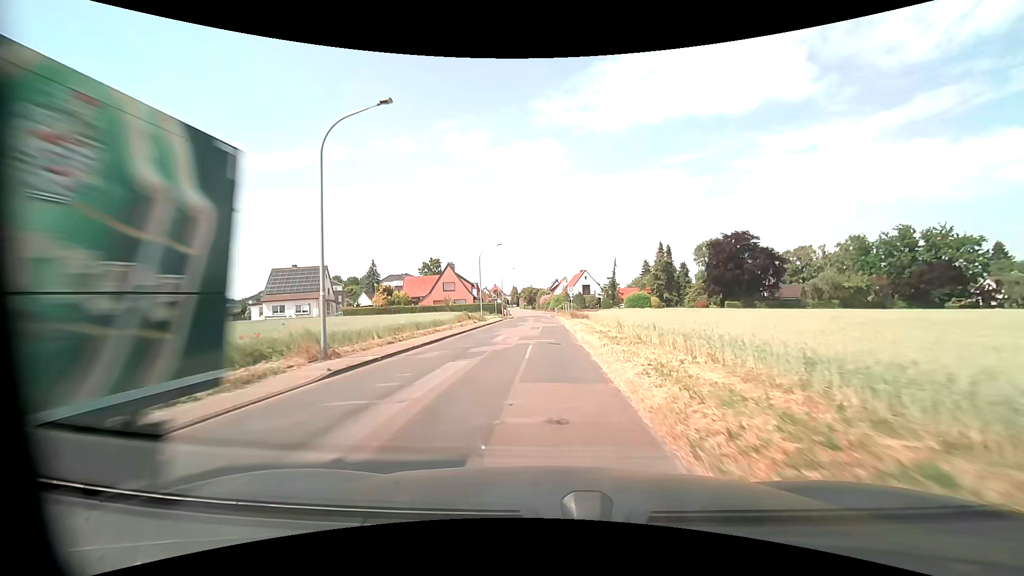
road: unclassified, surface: asphalt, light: Day
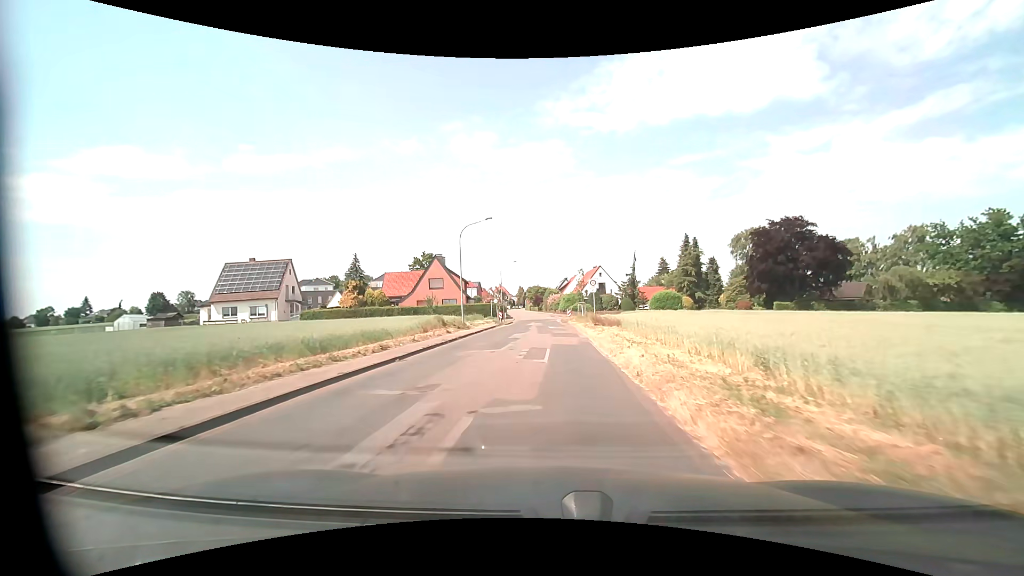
(-0.1, +15.4) m; 0°
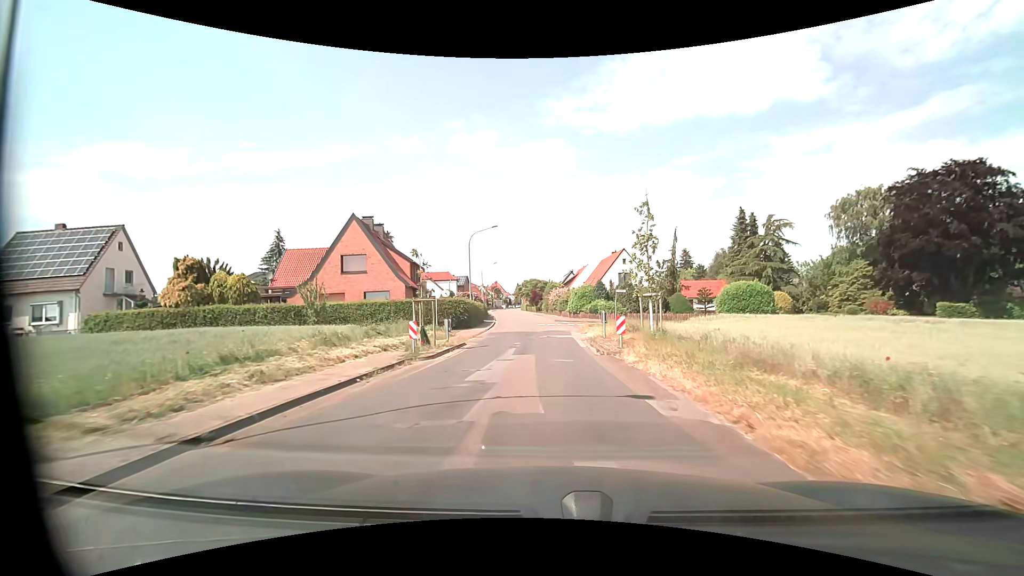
(-0.3, +29.5) m; 0°
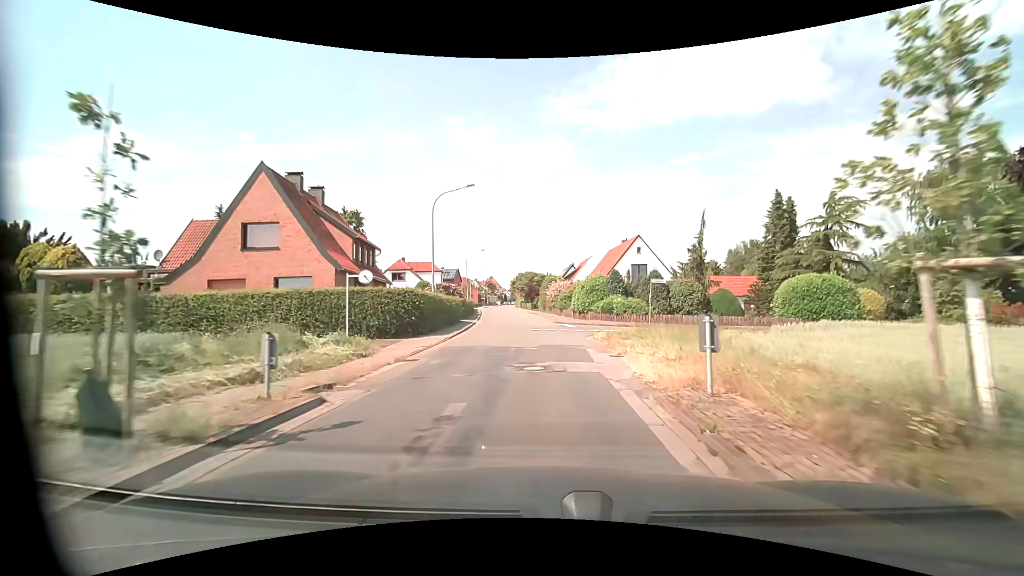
(0.0, +12.3) m; 0°
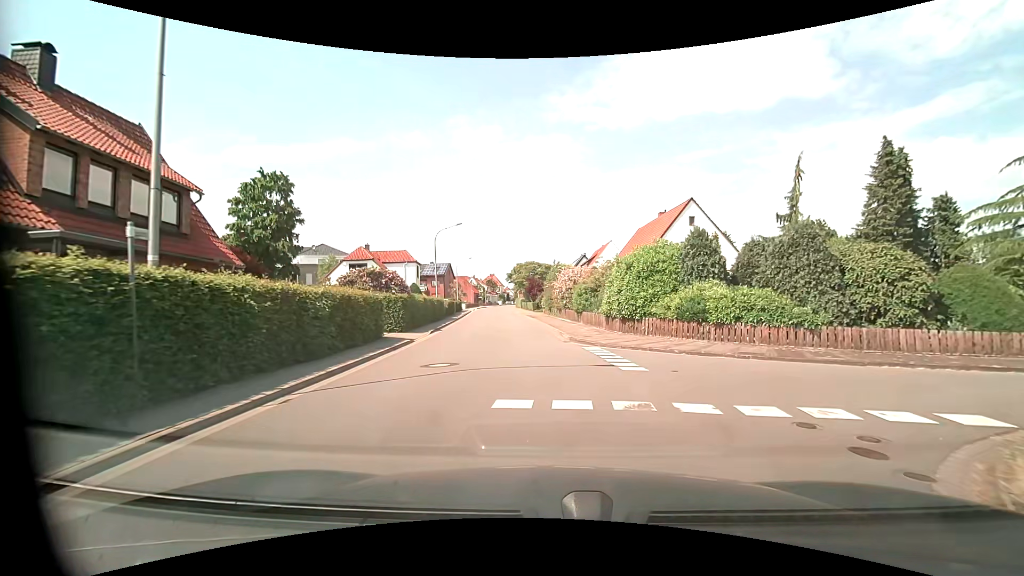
(0.0, +19.3) m; 0°
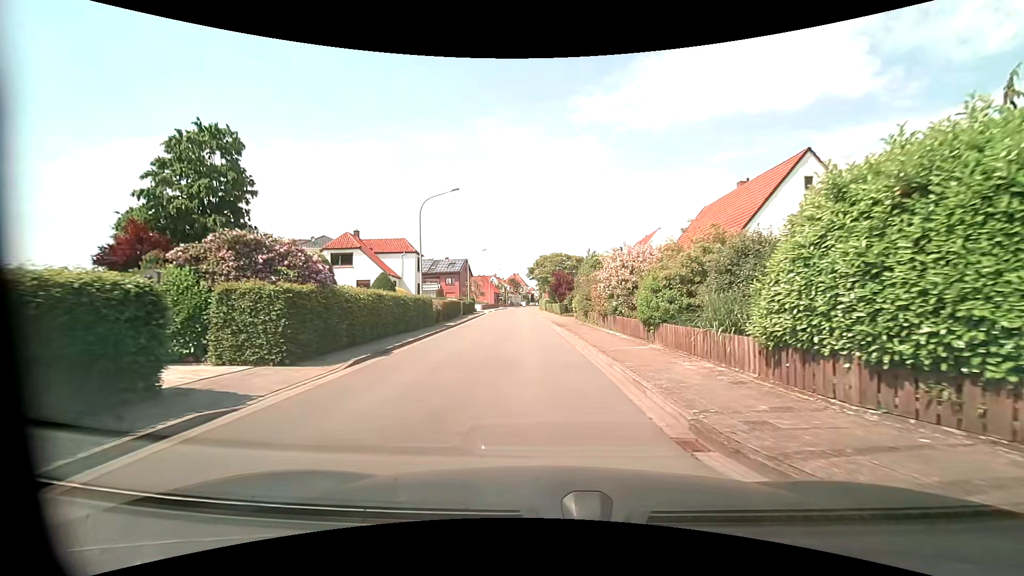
(-0.4, +13.1) m; -3°
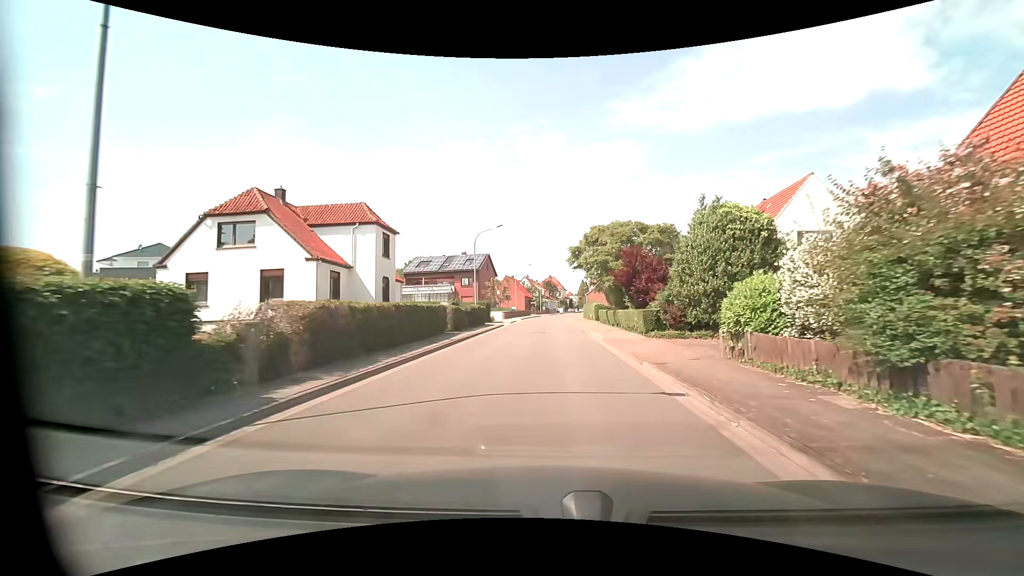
(-1.2, +23.0) m; -5°
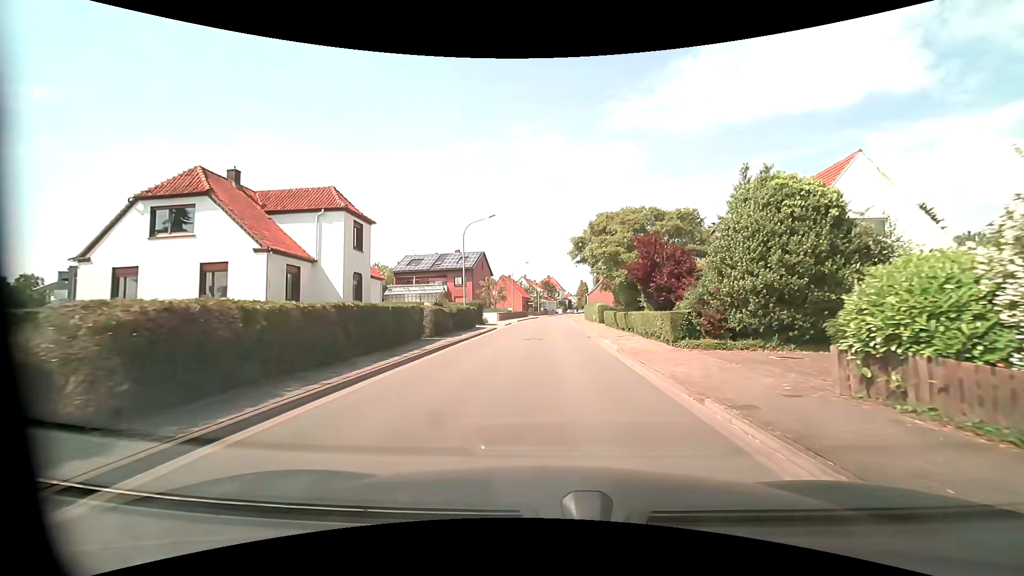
(0.0, +4.7) m; 0°
(0, +10) (0, +20) (0, +30) (0, +40) (+1, +50) (+1, +60) (+1, +70) (+2, +80) (+3, +90) (+4, +100) m
